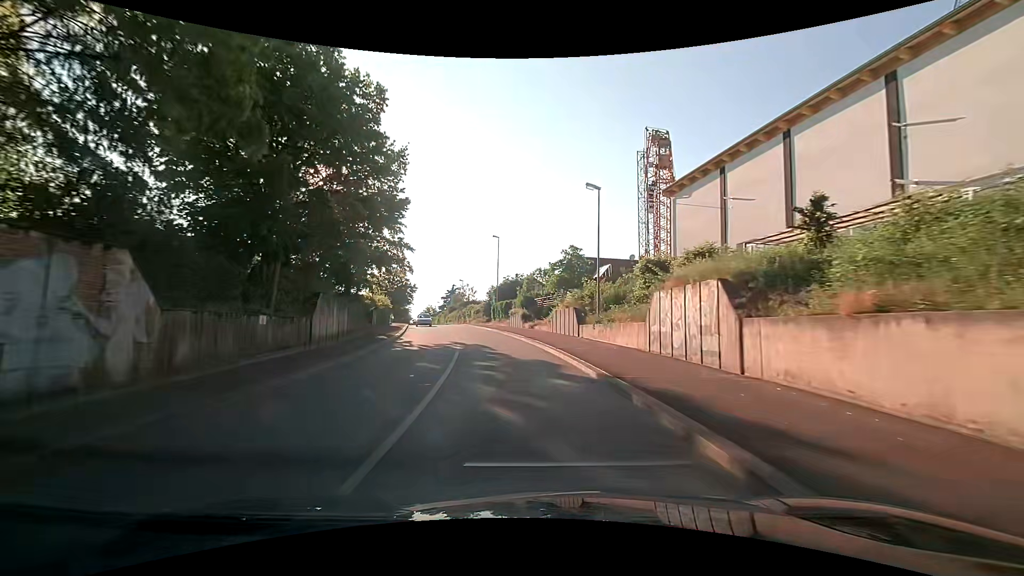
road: tertiary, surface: asphalt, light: Day
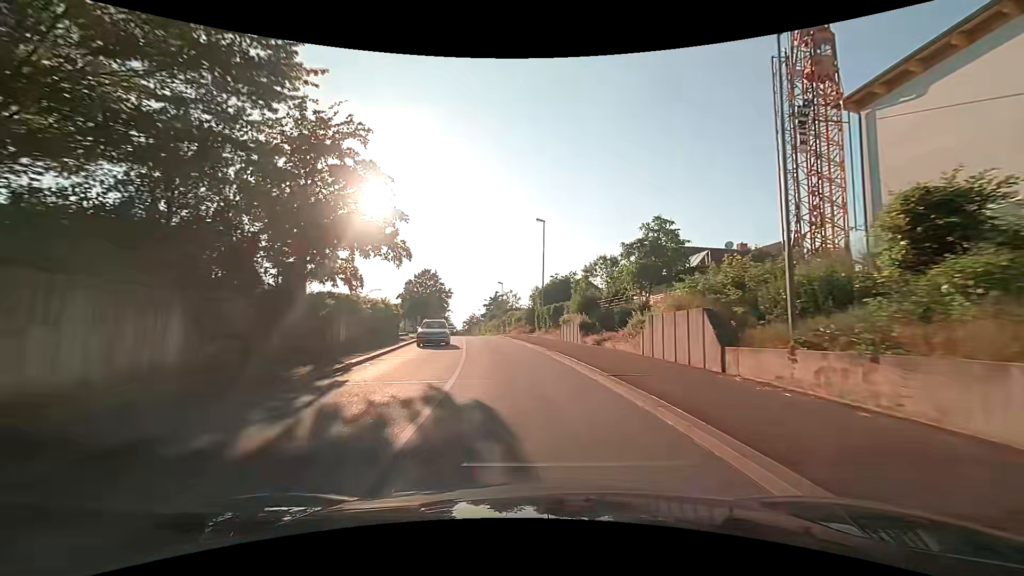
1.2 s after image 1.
(-0.7, +14.5) m; -6°
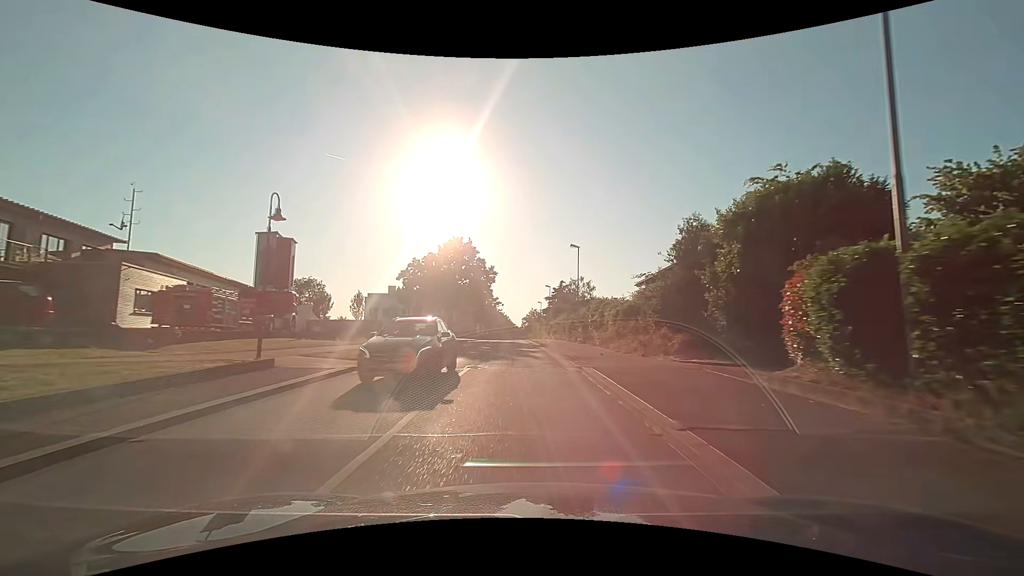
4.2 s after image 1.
(-3.0, +36.7) m; -7°
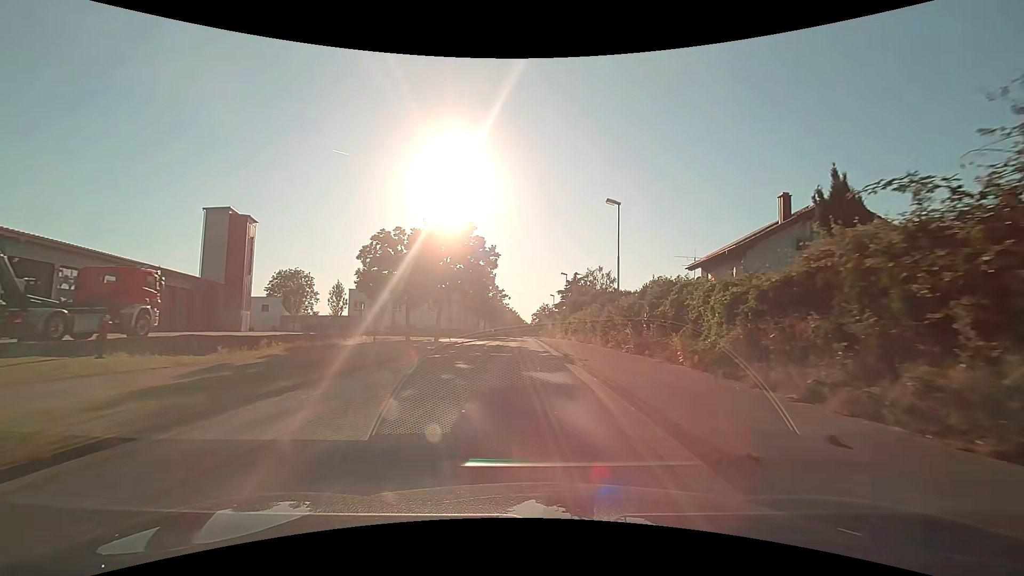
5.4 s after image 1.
(-0.2, +14.7) m; -1°
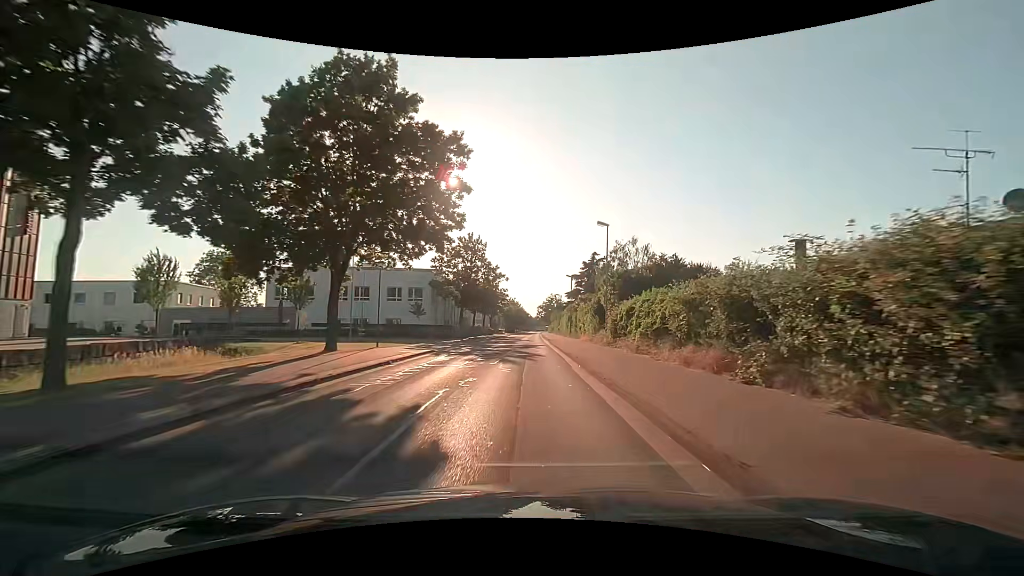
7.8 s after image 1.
(-0.1, +29.0) m; -1°
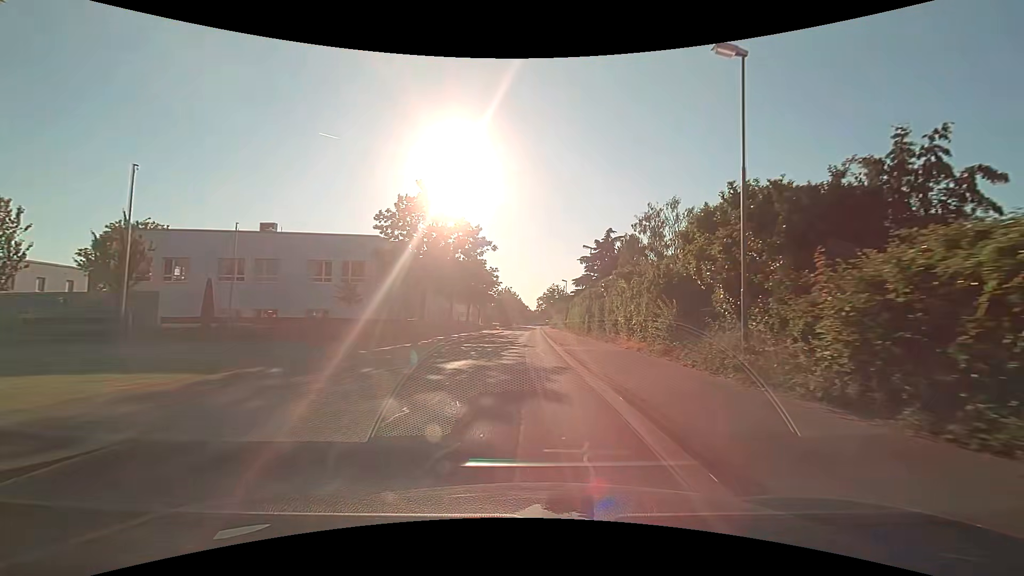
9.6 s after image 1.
(+0.2, +21.6) m; 0°
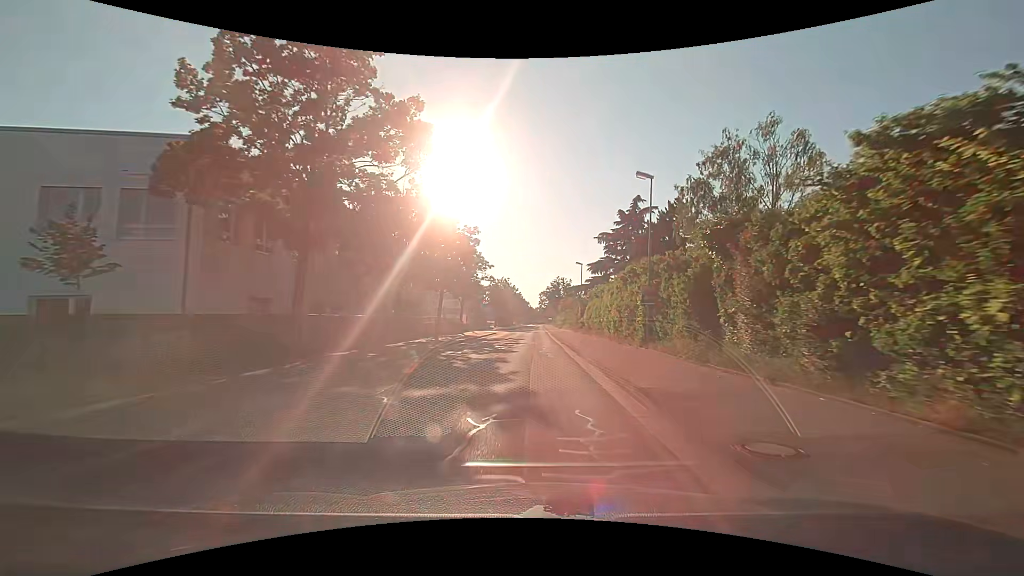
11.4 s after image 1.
(+0.1, +21.8) m; 0°
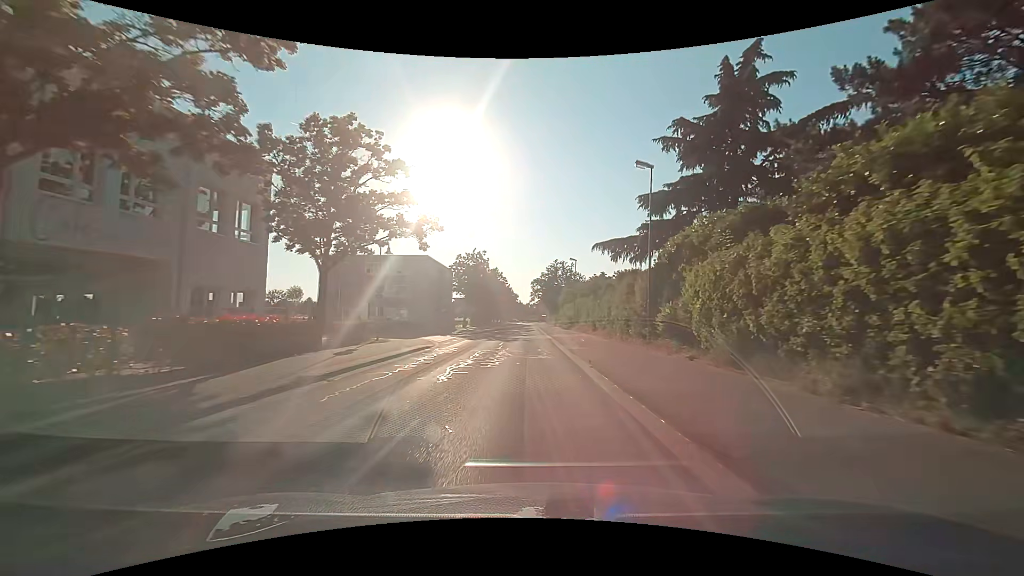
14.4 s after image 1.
(+0.4, +37.0) m; +1°
(0, +10) (0, +20) (0, +30) (0, +40) (0, +50) (0, +60) (0, +70) (0, +80) (0, +90) (0, +100) m
